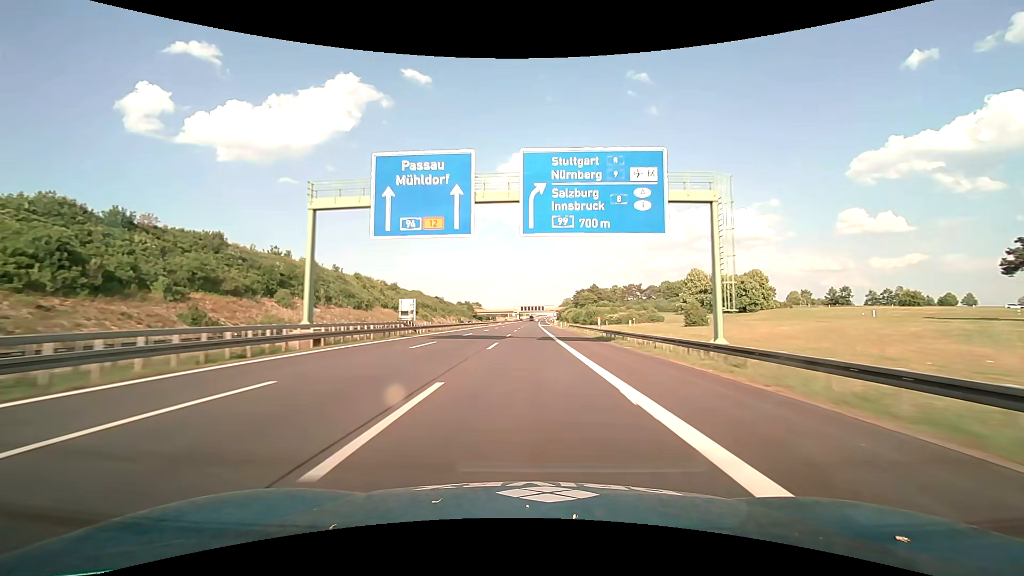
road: motorway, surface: asphalt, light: Day
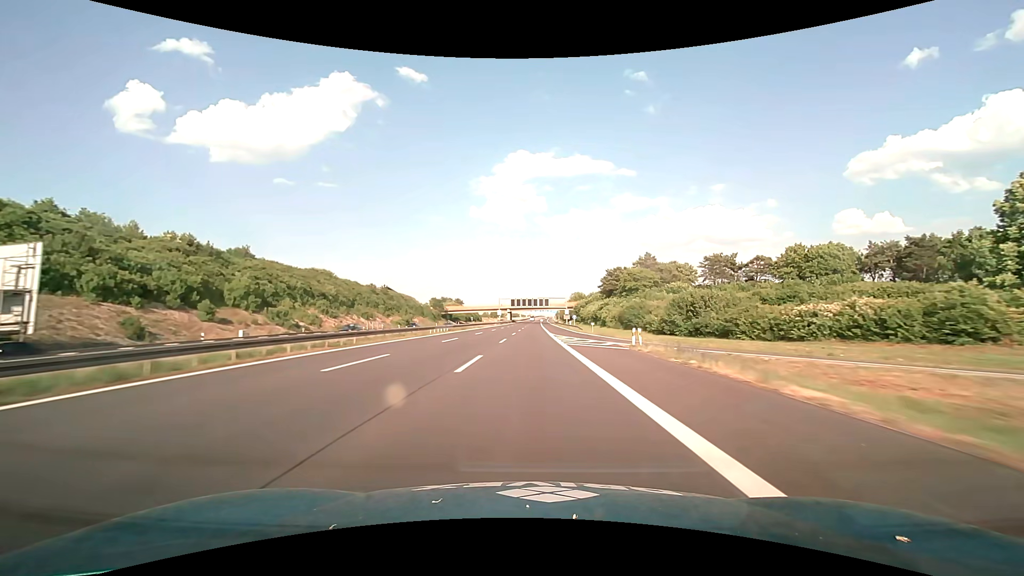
(+0.6, +100.6) m; 0°
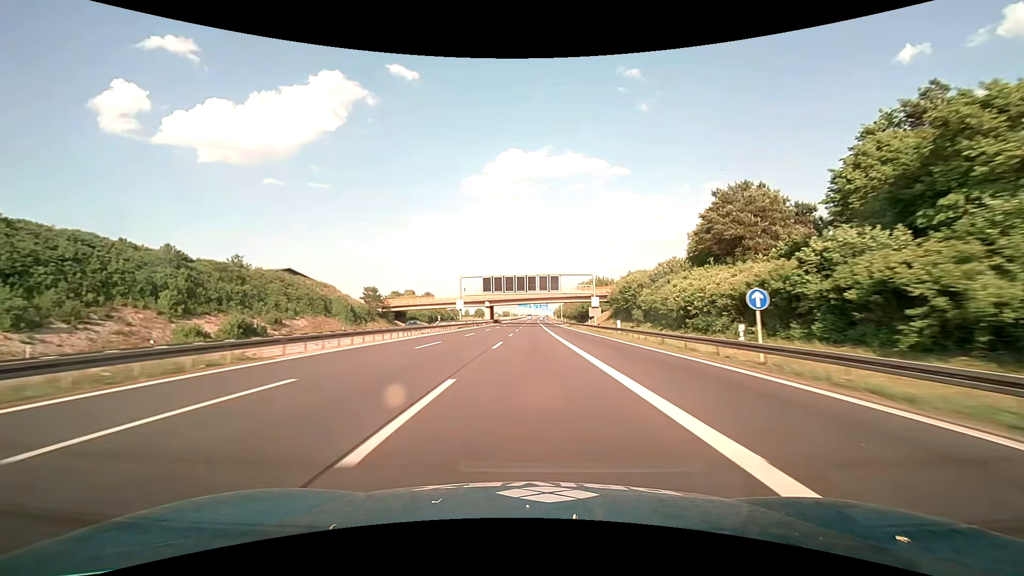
(+0.5, +80.6) m; +1°
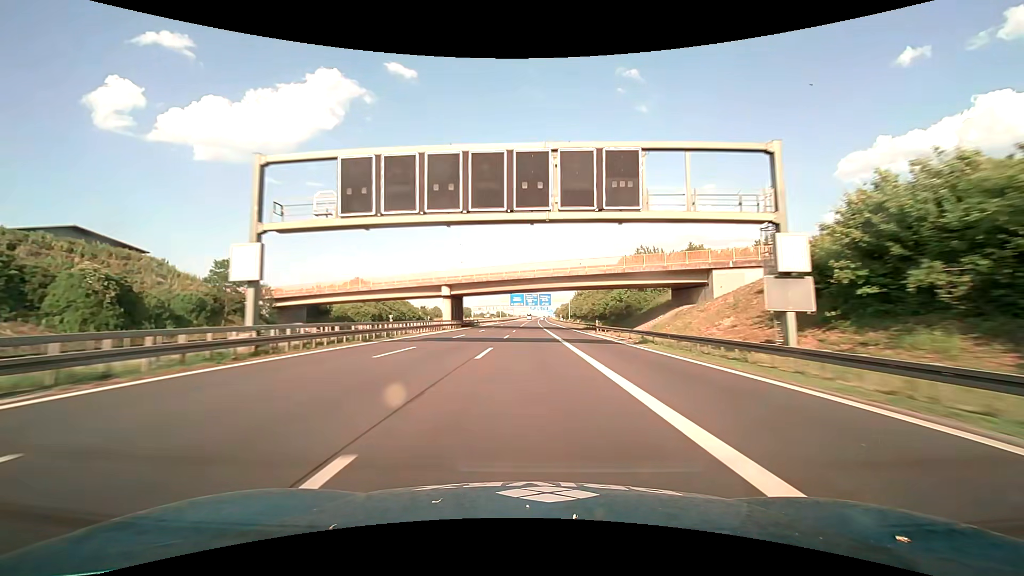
(+0.2, +60.4) m; 0°
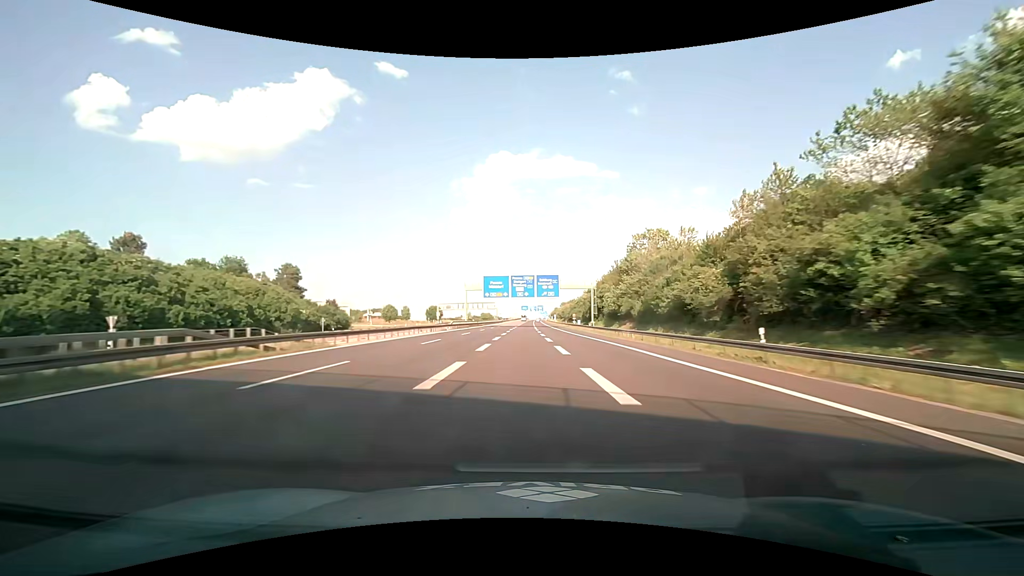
(+0.3, +80.4) m; +1°
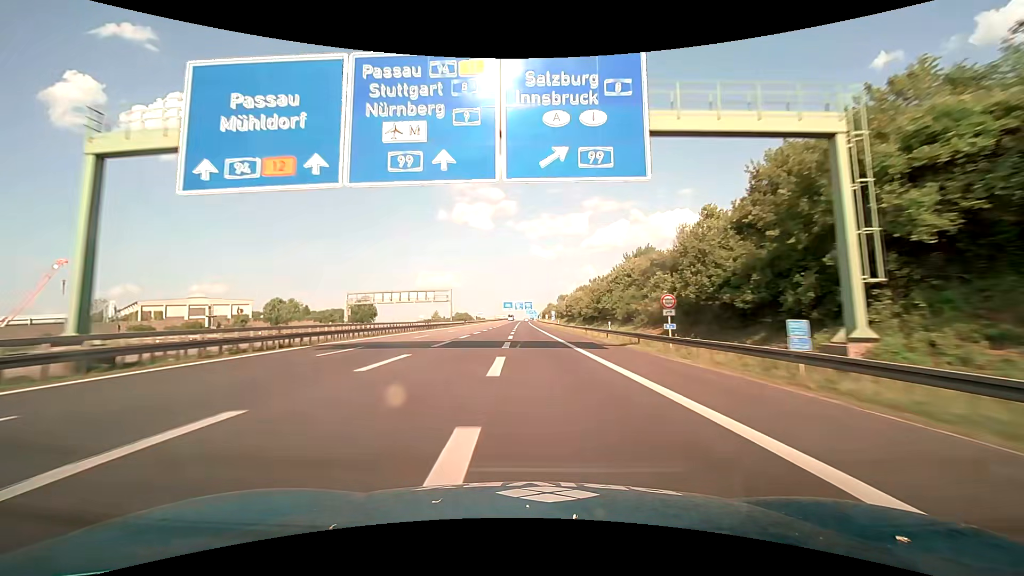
(+1.7, +80.4) m; +1°
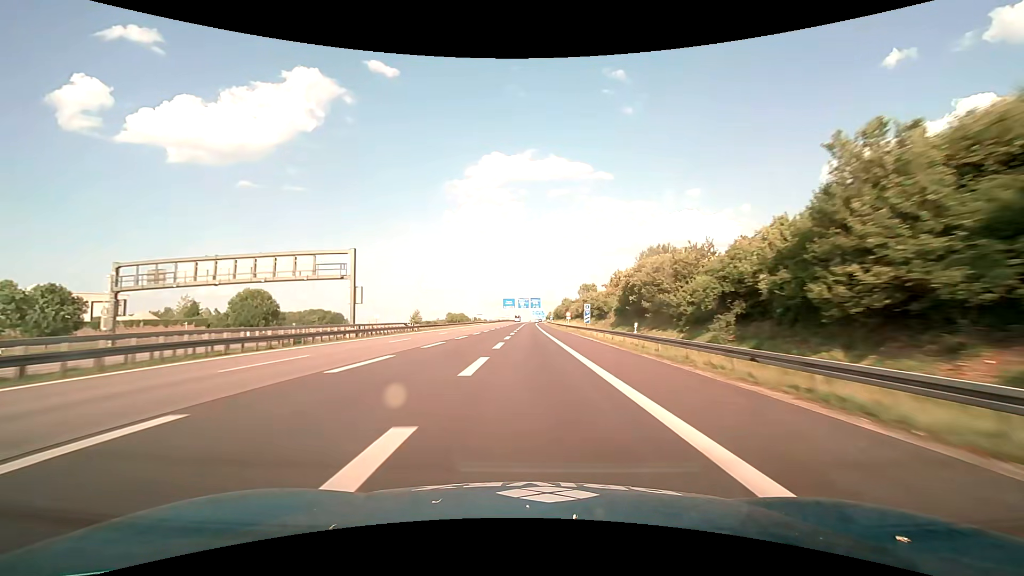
(-0.3, +60.3) m; -1°
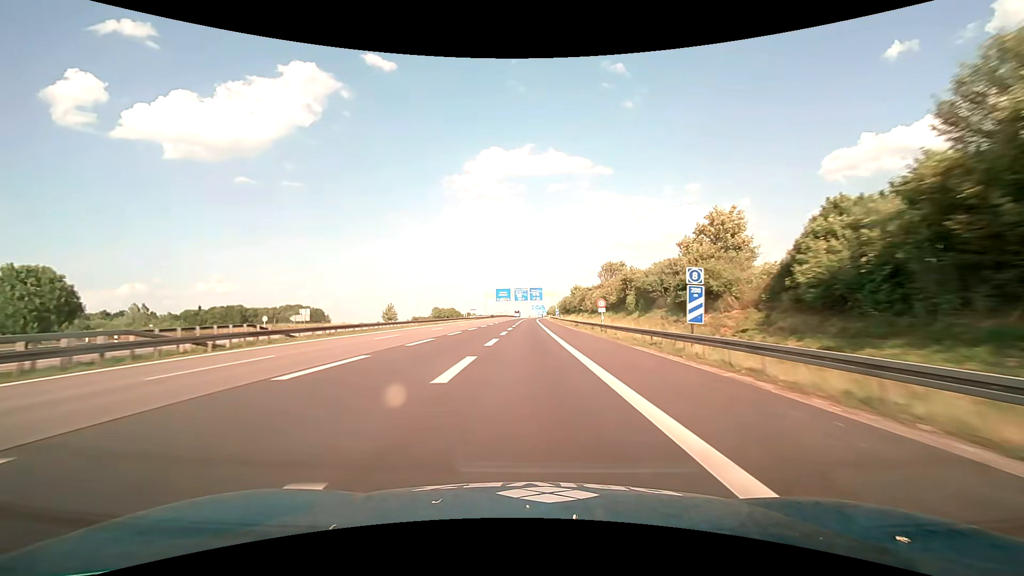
(+0.1, +37.7) m; 0°
(0, +10) (0, +20) (0, +30) (0, +40) (0, +50) (0, +60) (0, +70) (0, +80) (0, +90) (0, +100) m
